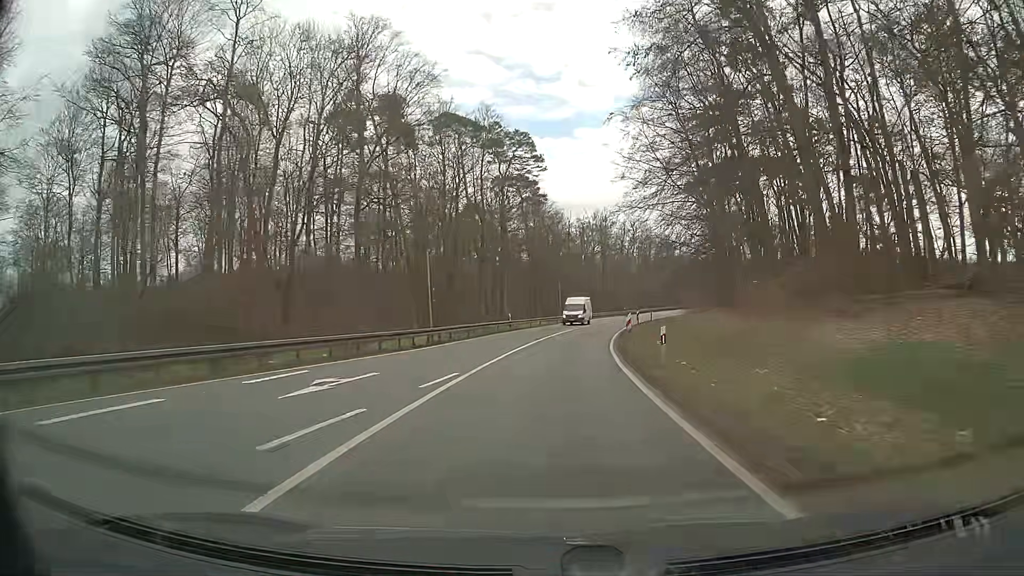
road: primary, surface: asphalt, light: Day
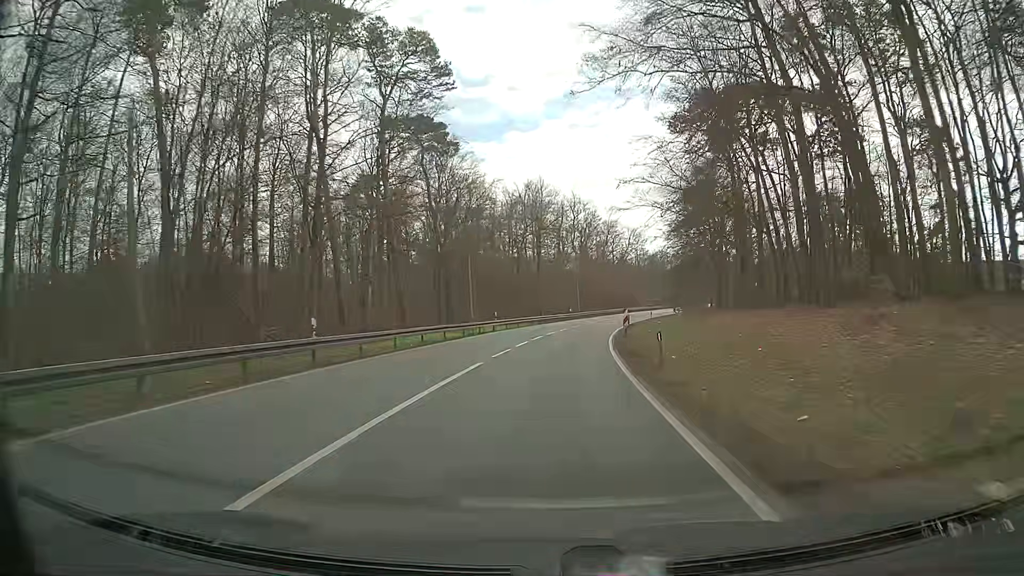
(+1.6, +32.2) m; +6°
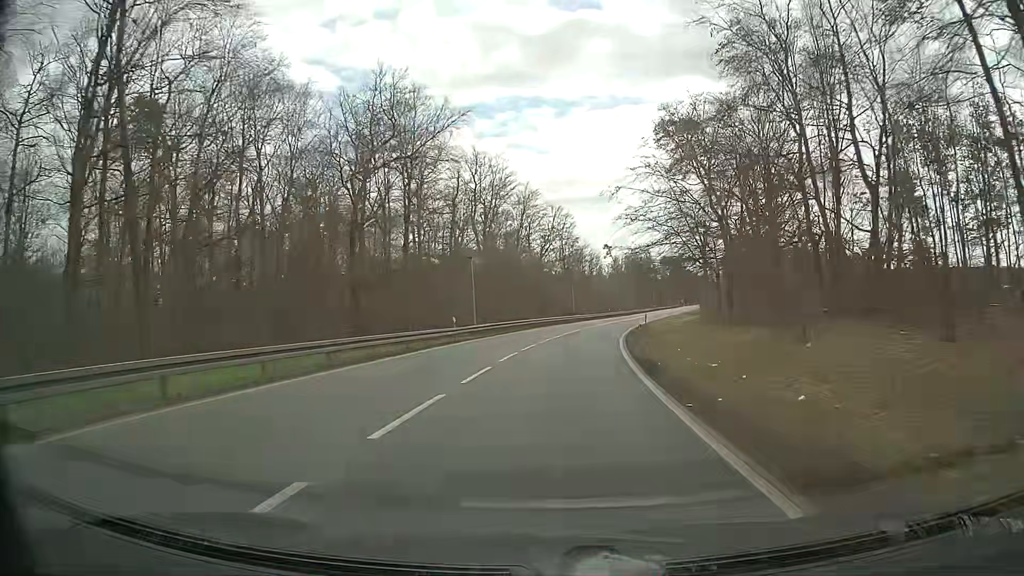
(+2.5, +42.8) m; +7°
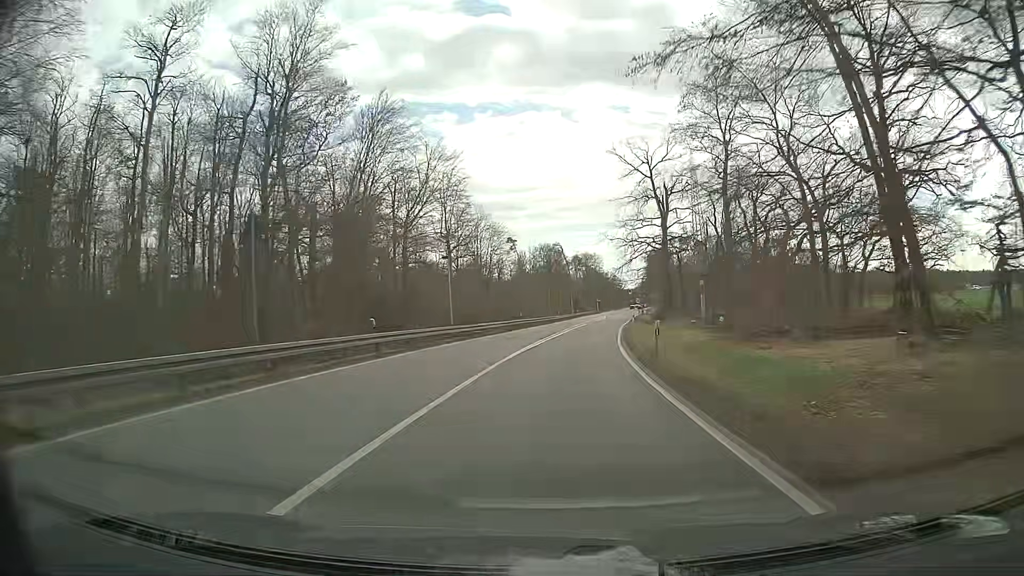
(+3.4, +42.7) m; +9°
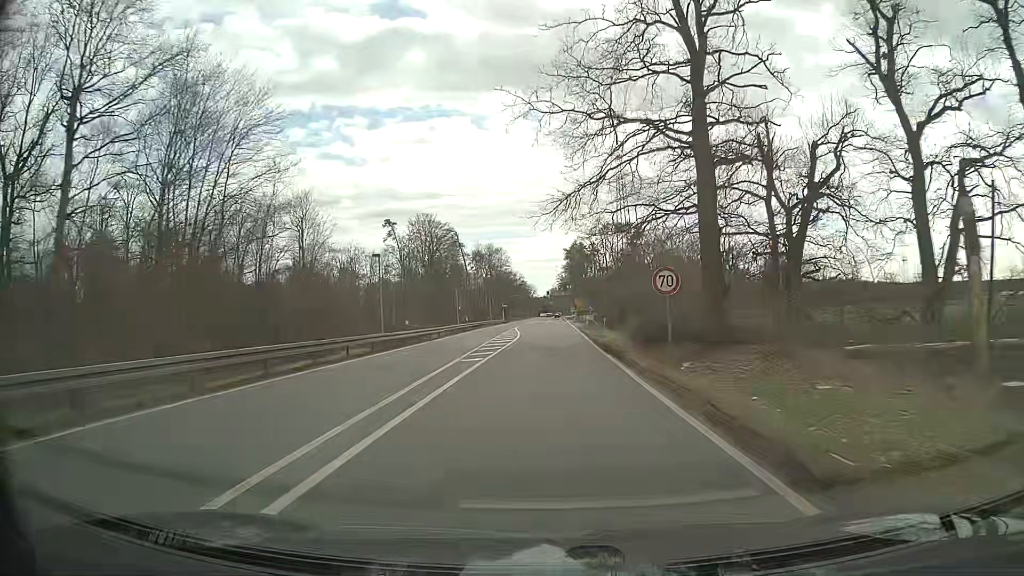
(+4.3, +53.4) m; +8°
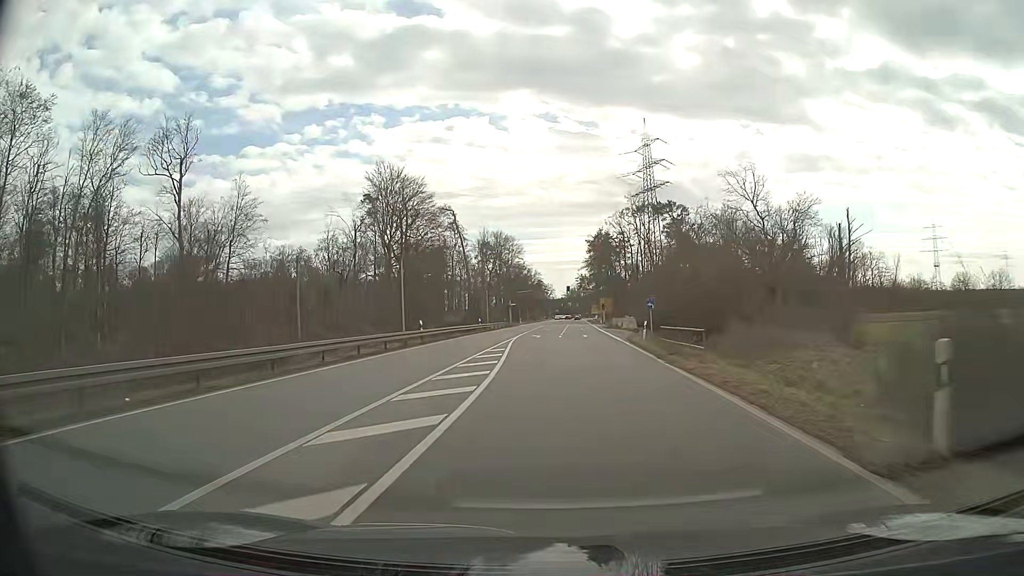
(0.0, +32.2) m; -1°
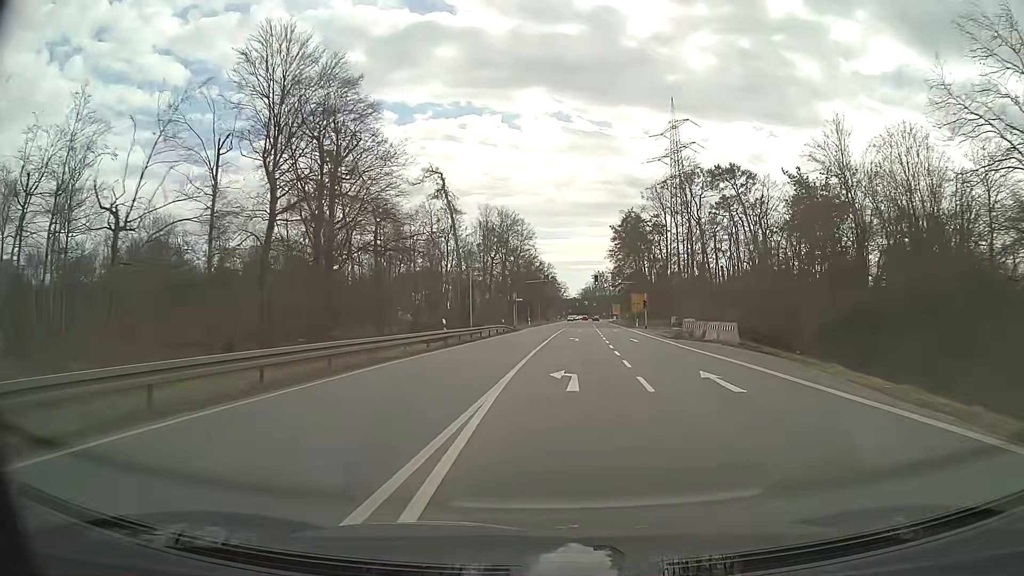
(-0.8, +32.1) m; -1°
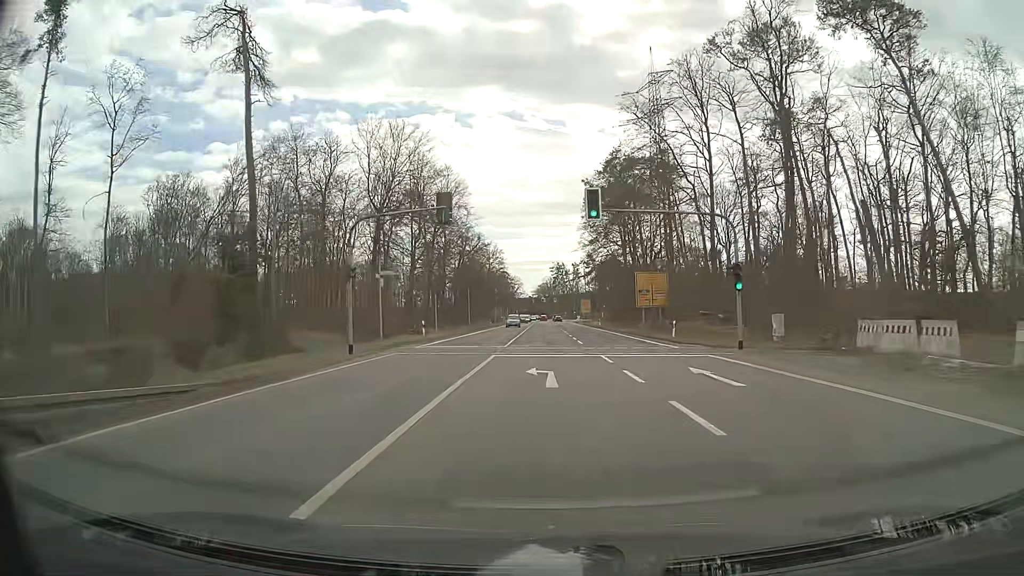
(+2.7, +53.7) m; +4°
